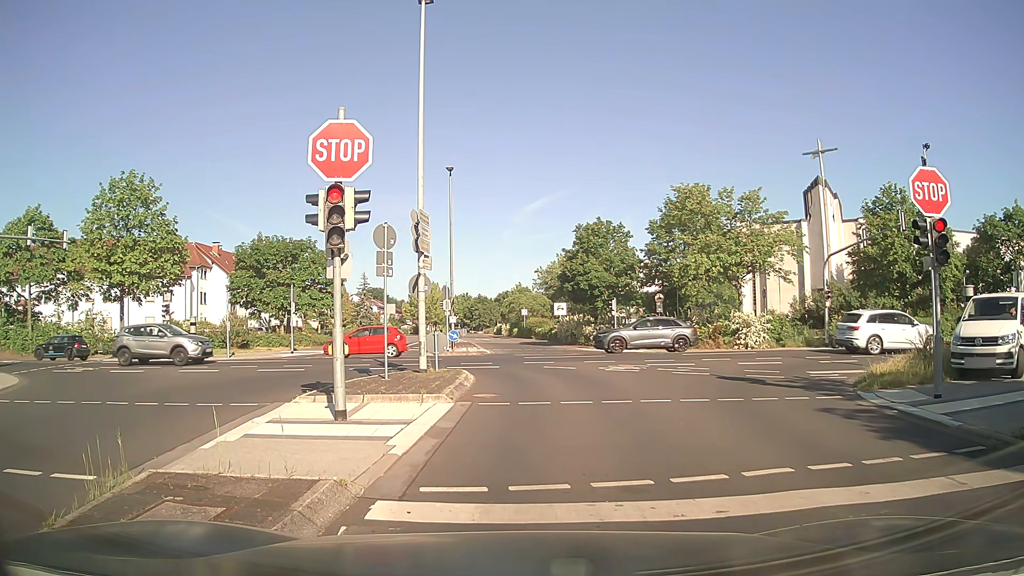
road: residential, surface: asphalt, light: Day
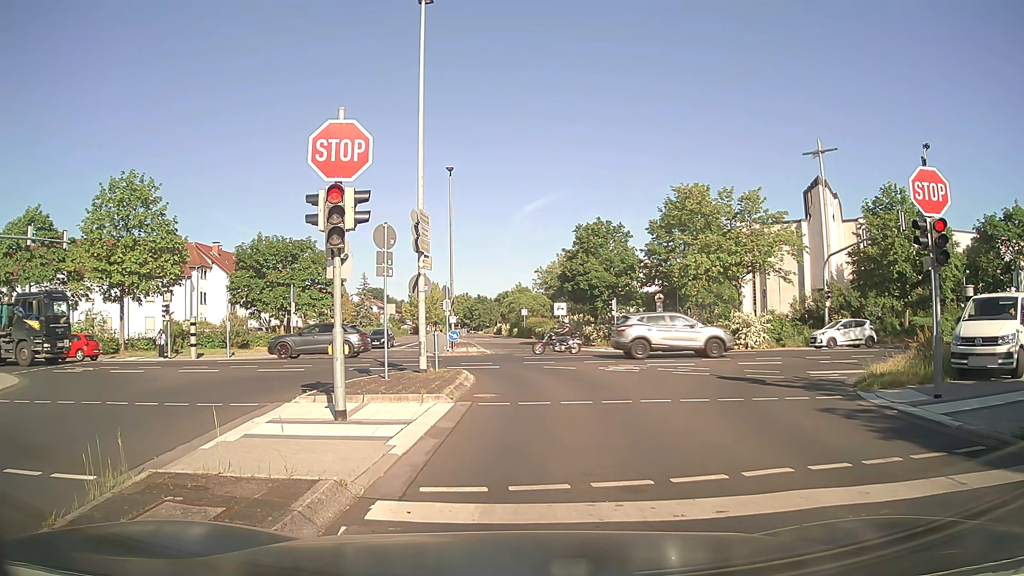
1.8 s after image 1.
(0.0, 0.0) m; 0°
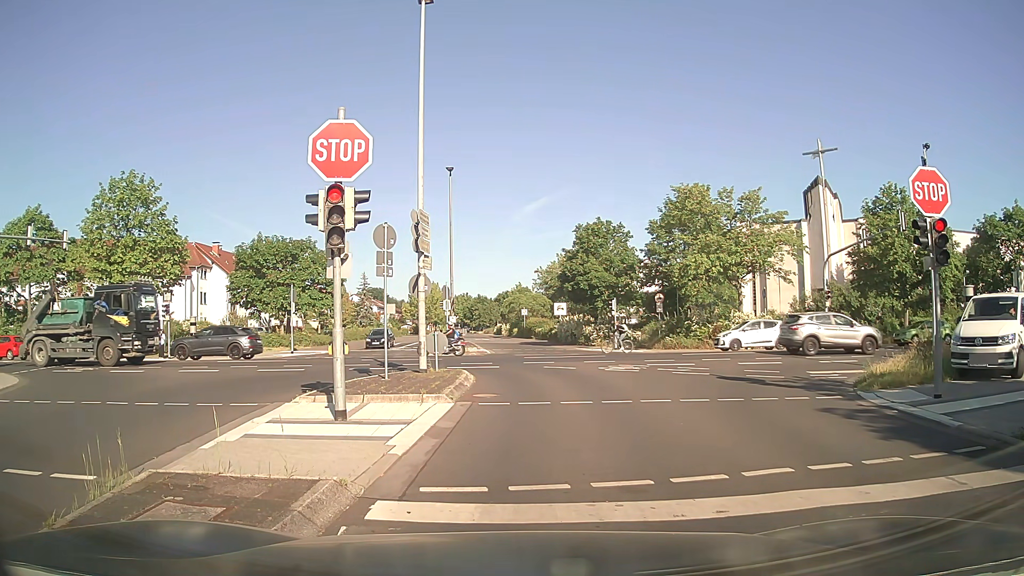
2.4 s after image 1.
(0.0, 0.0) m; 0°
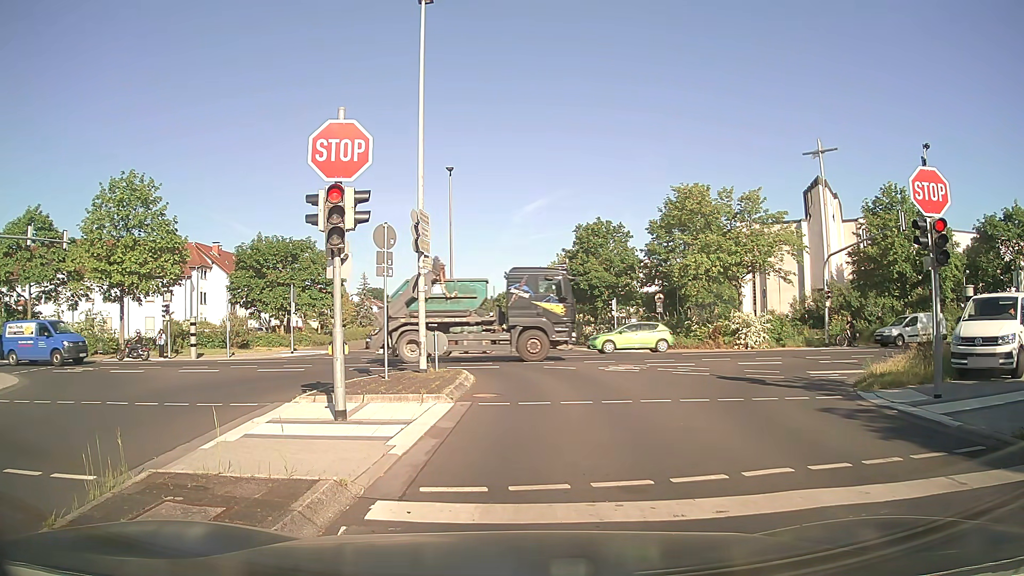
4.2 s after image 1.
(0.0, 0.0) m; 0°
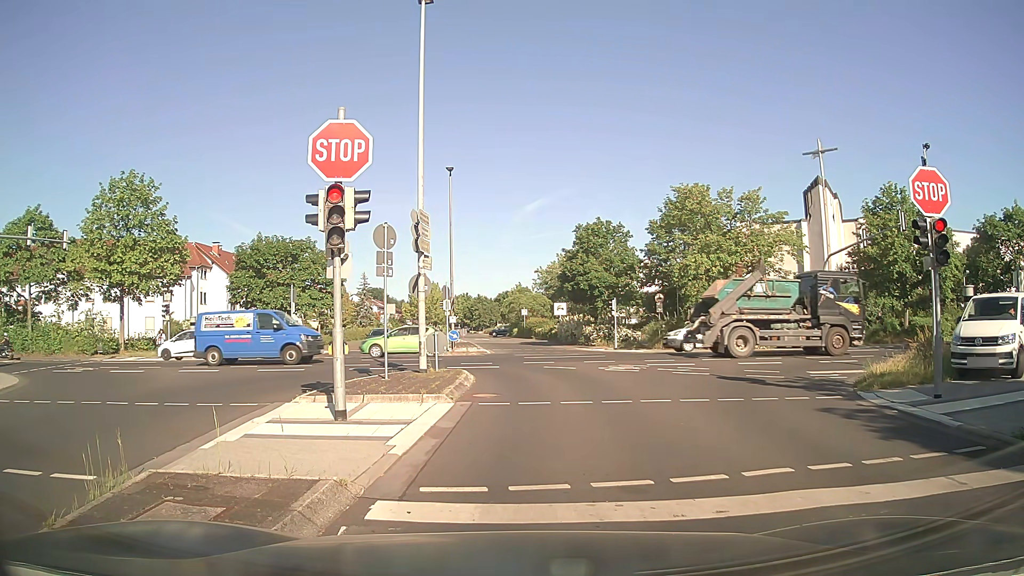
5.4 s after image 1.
(0.0, 0.0) m; 0°
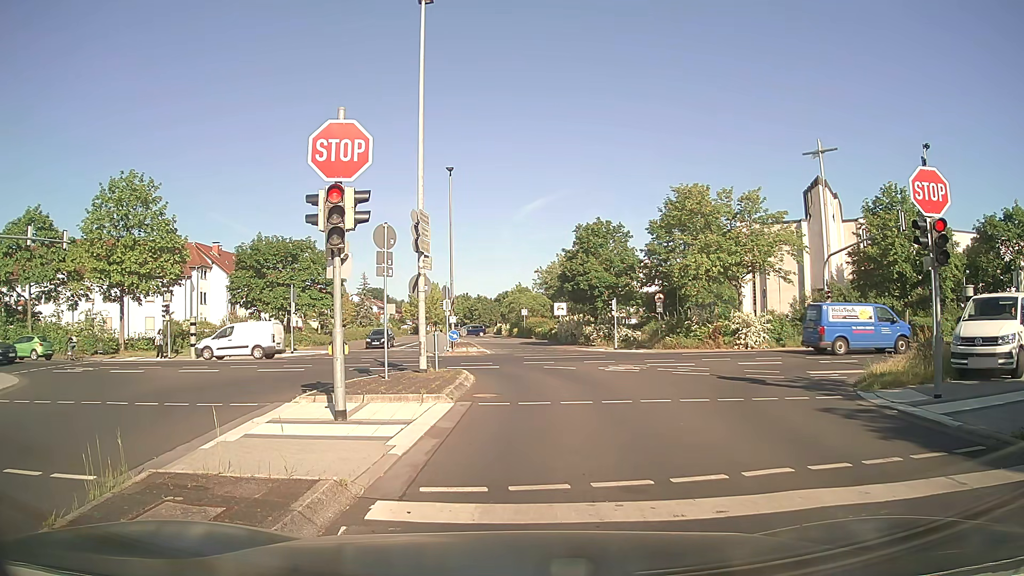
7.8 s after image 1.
(0.0, 0.0) m; 0°
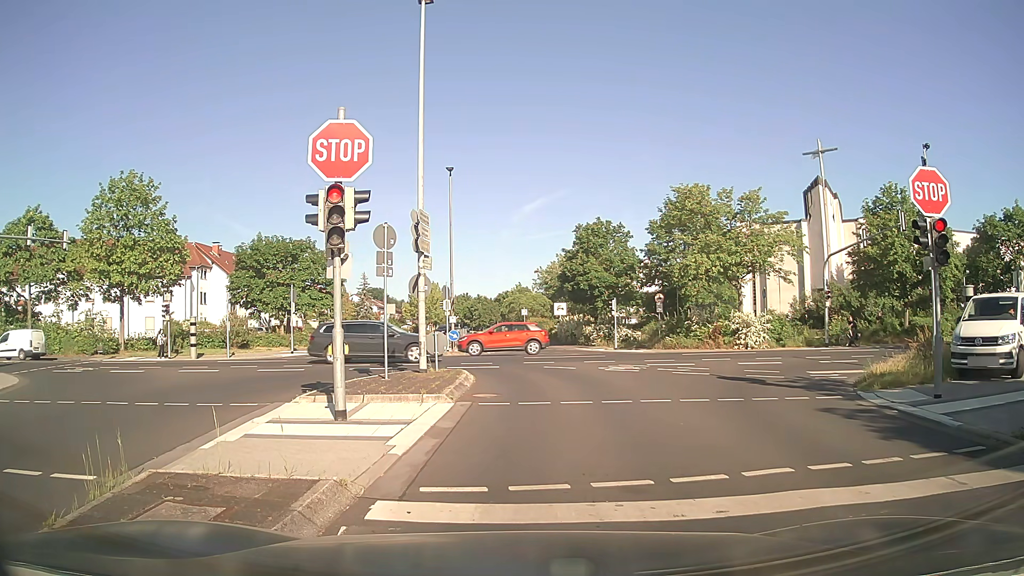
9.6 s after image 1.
(0.0, 0.0) m; 0°
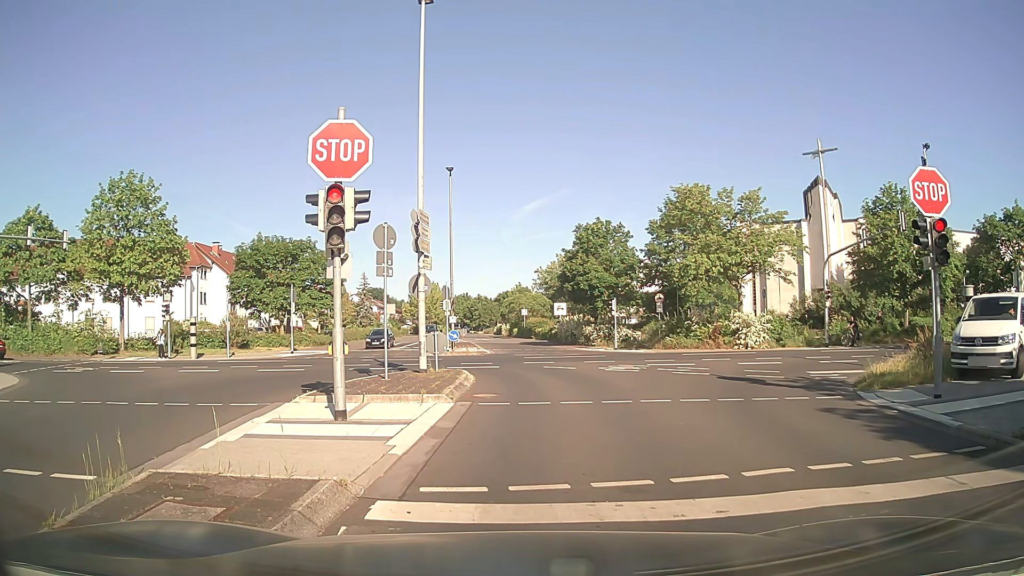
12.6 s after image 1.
(0.0, 0.0) m; 0°
(0, +10) (0, +20) (-5, +28) (-14, +32) (-24, +33) (-34, +33) (-44, +32) (-54, +32) (-64, +31) (-74, +30) m
